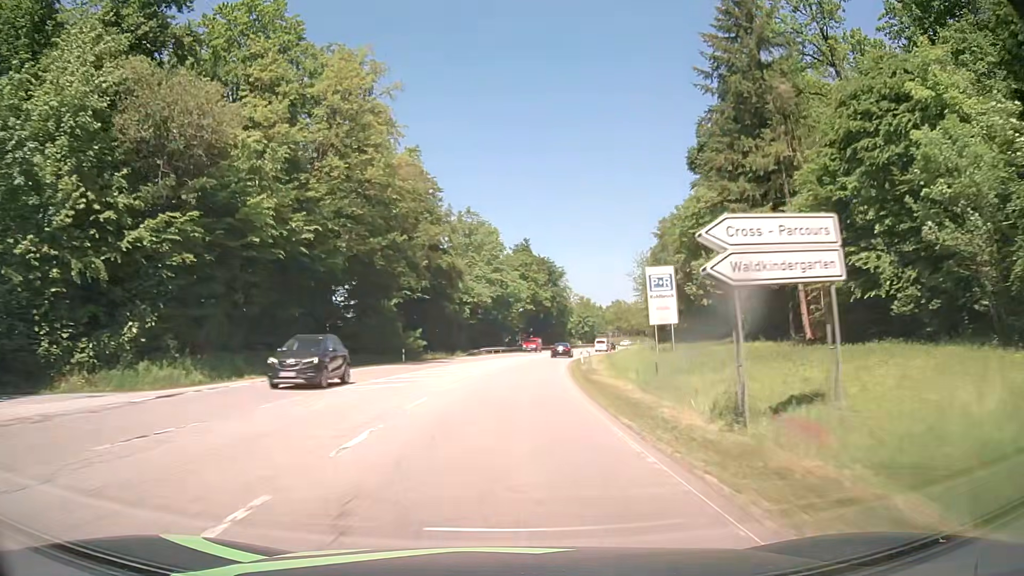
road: secondary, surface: asphalt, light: Day
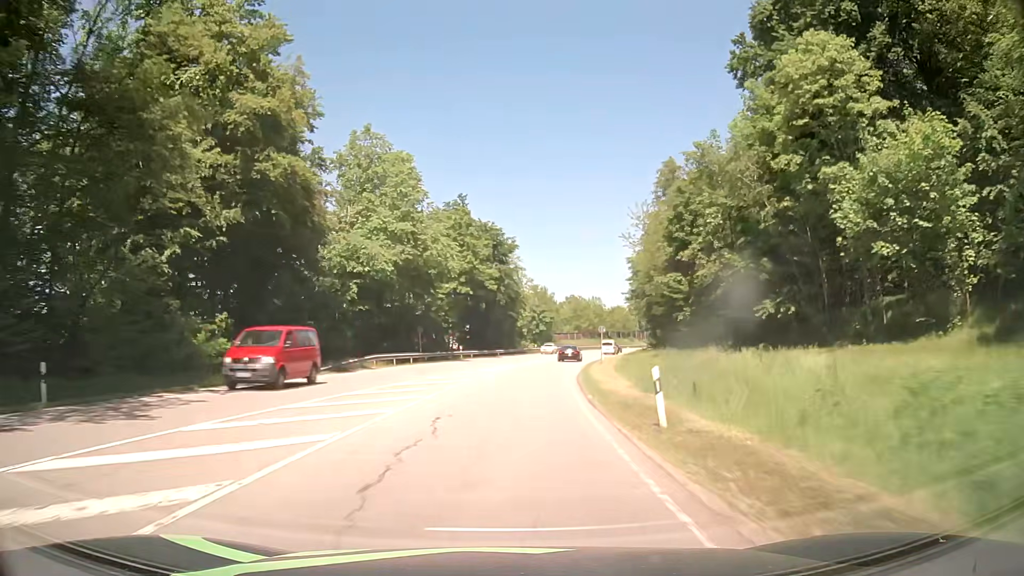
(+1.8, +37.6) m; +5°
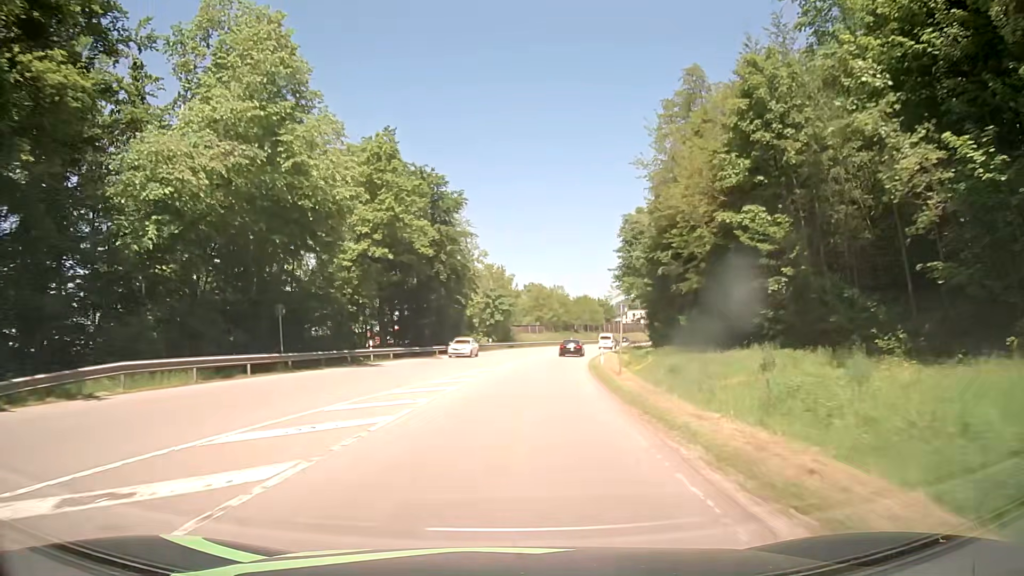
(+0.7, +24.6) m; +4°
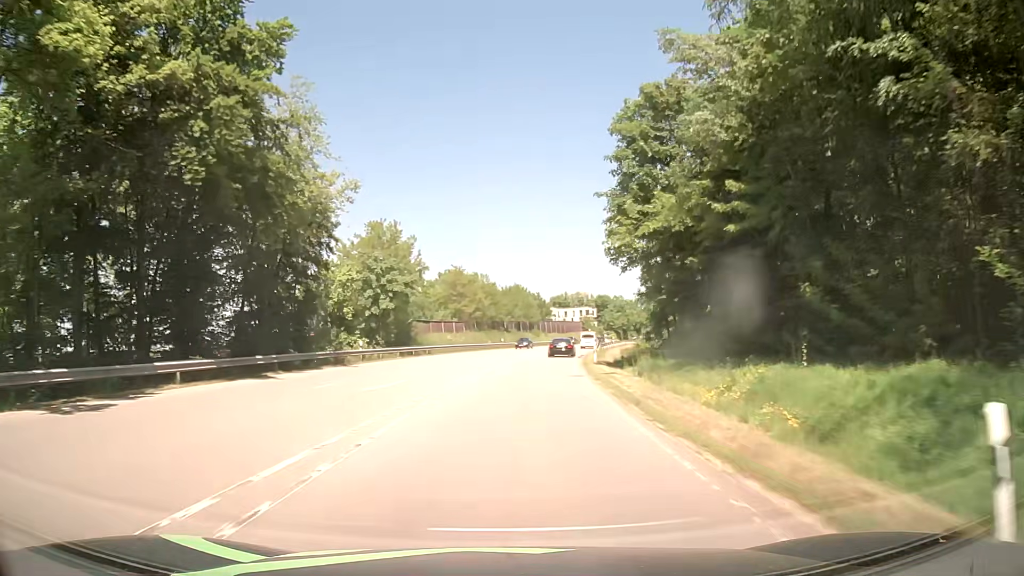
(+2.0, +35.1) m; +6°
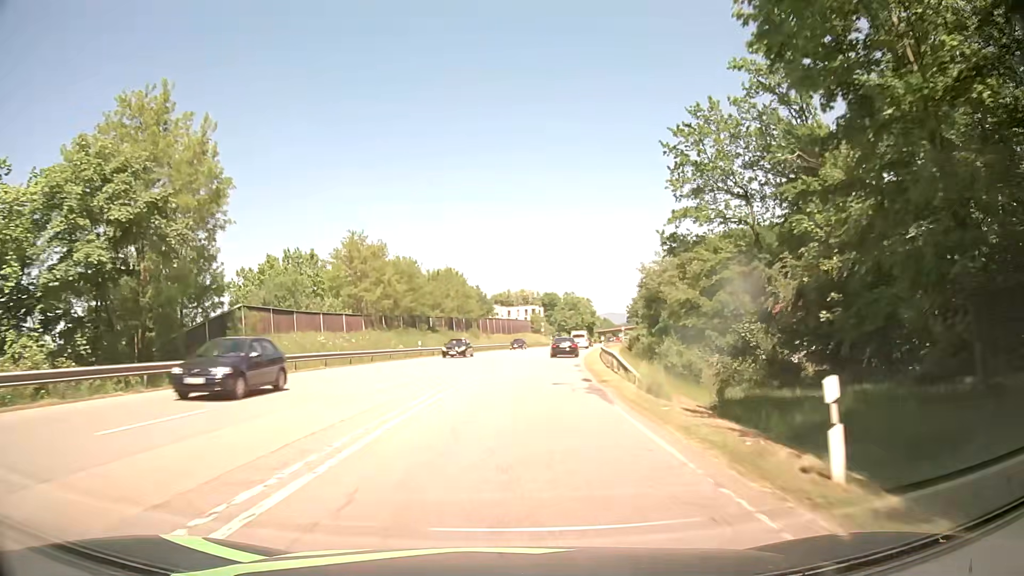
(+1.6, +32.9) m; +5°
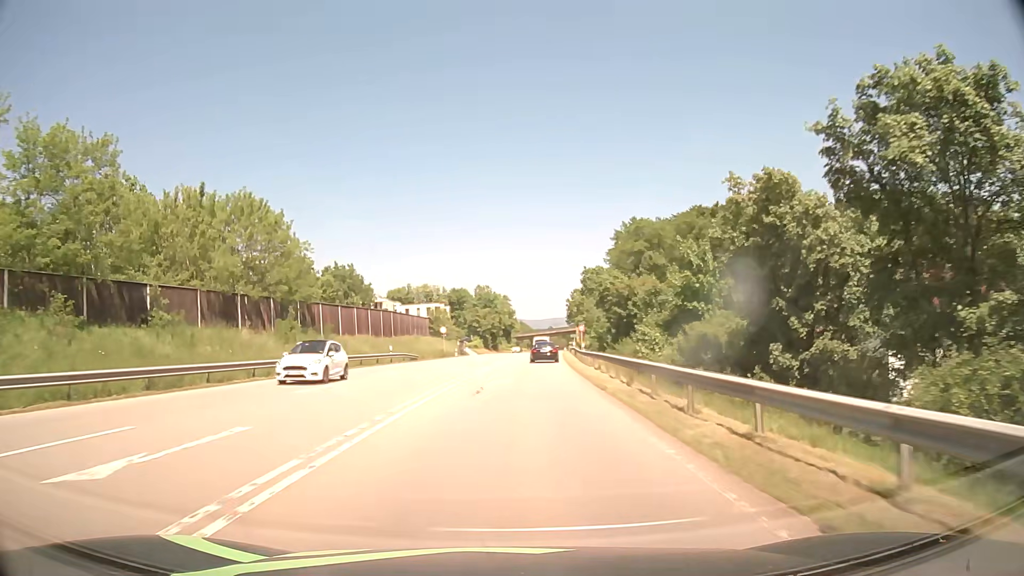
(+3.7, +49.7) m; +8°
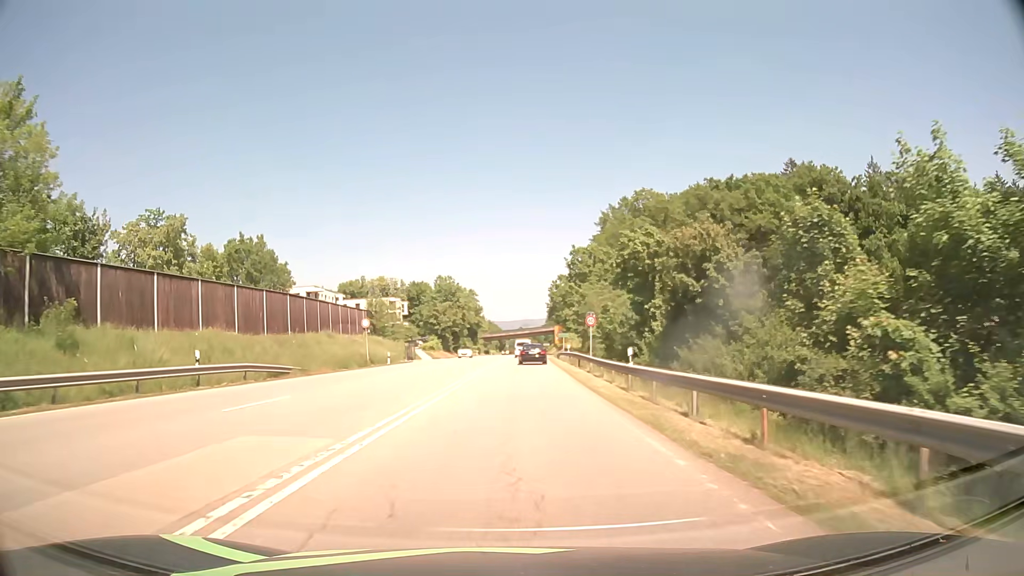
(+0.8, +28.3) m; +3°
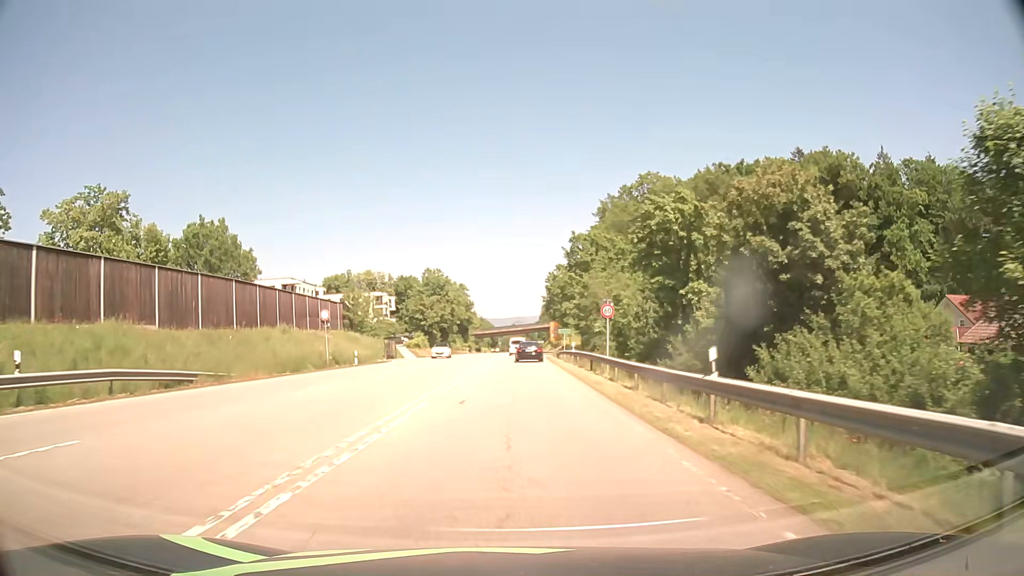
(+0.1, +9.3) m; +1°
(0, +10) (0, +20) (0, +30) (+1, +40) (+1, +50) (+1, +60) (+1, +70) (+2, +80) (+2, +90) (+2, +100) m
